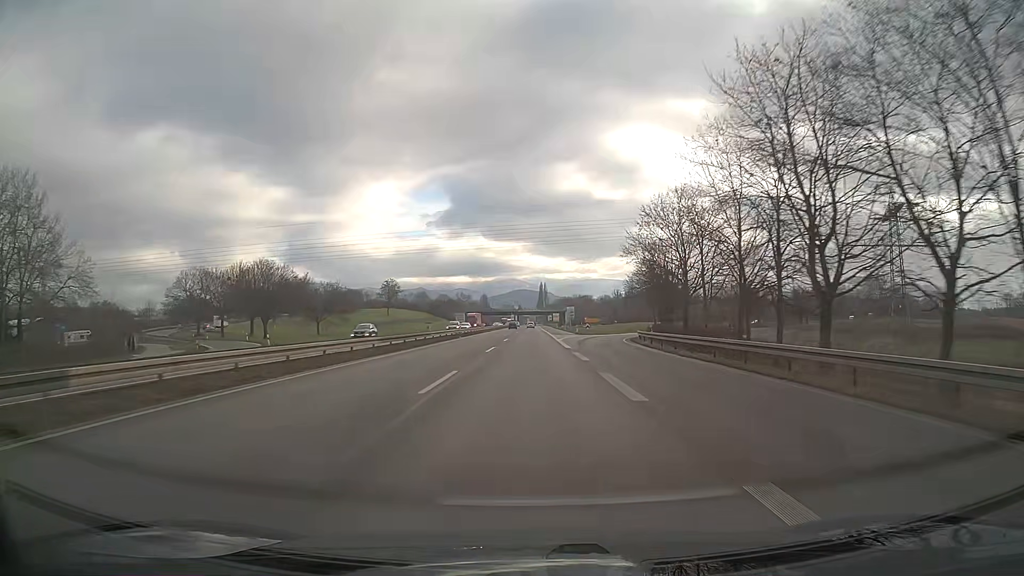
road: trunk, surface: asphalt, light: Day
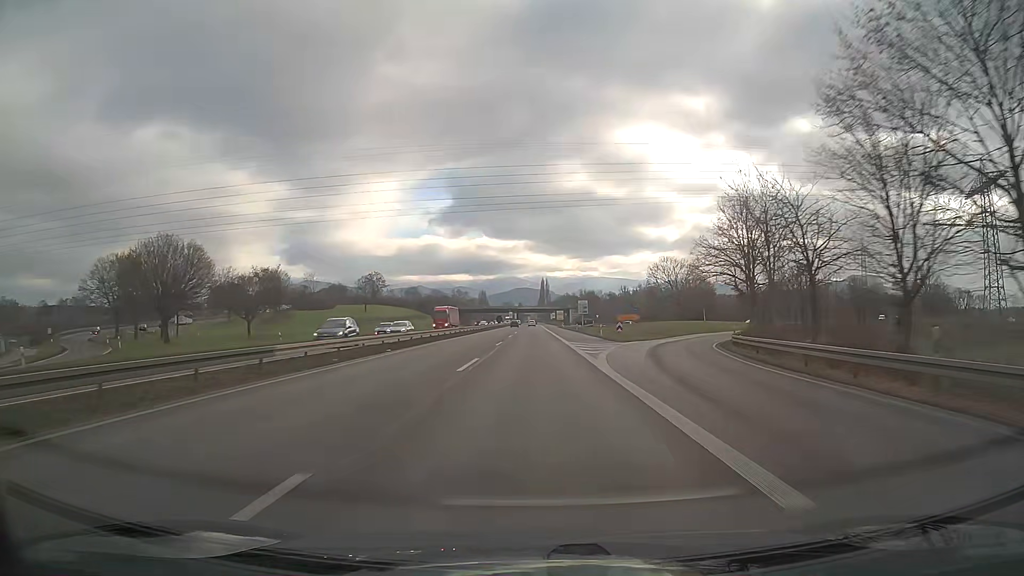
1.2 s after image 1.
(0.0, +29.9) m; 0°
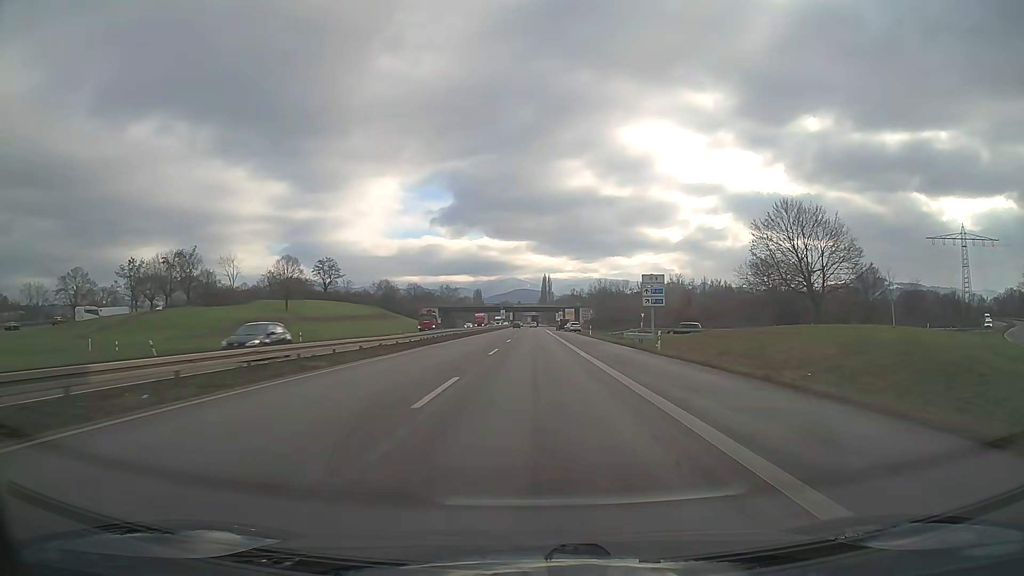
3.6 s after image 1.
(0.0, +60.4) m; 0°
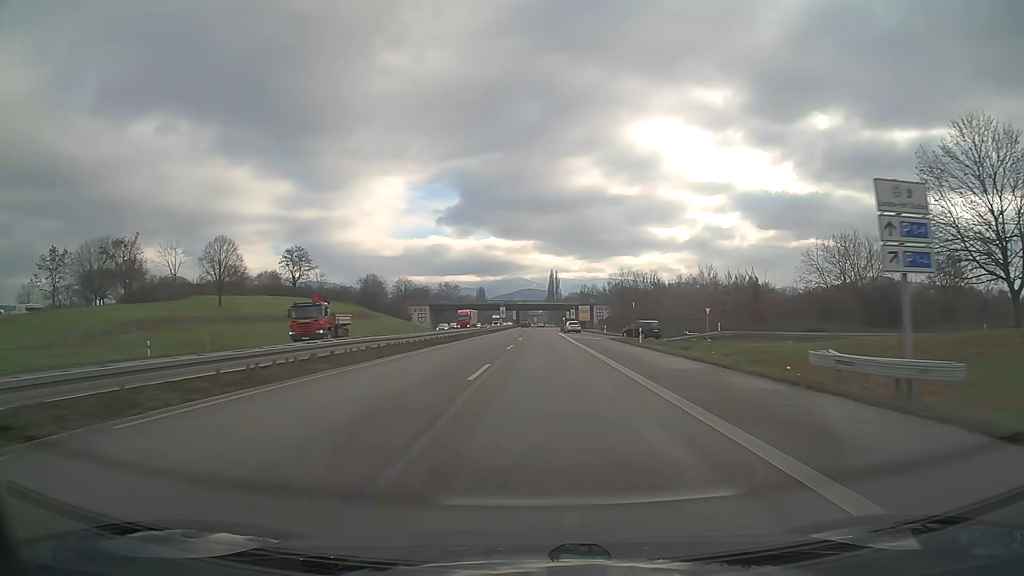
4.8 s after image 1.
(-0.1, +30.4) m; -1°
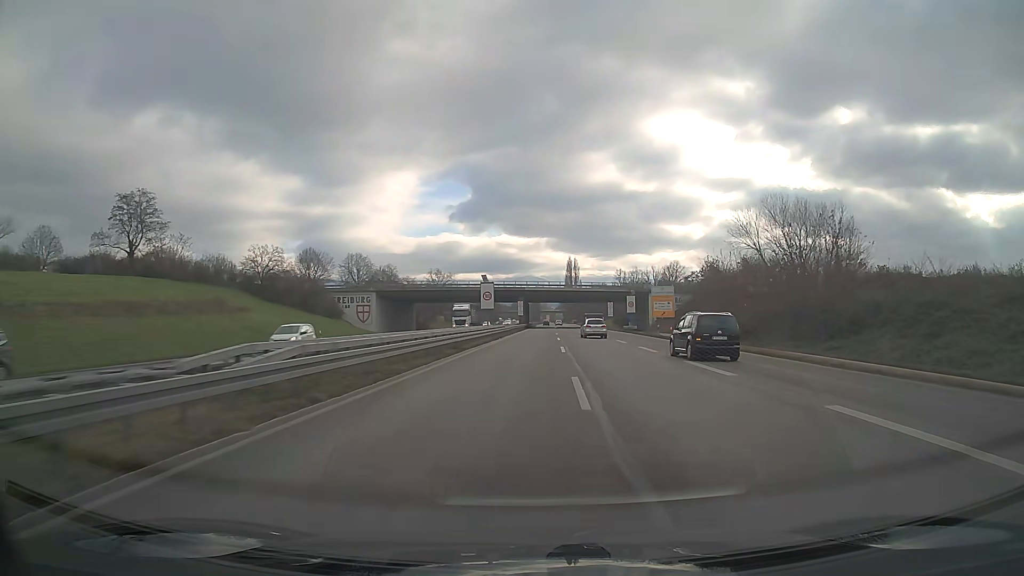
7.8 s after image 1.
(-1.1, +76.6) m; -1°
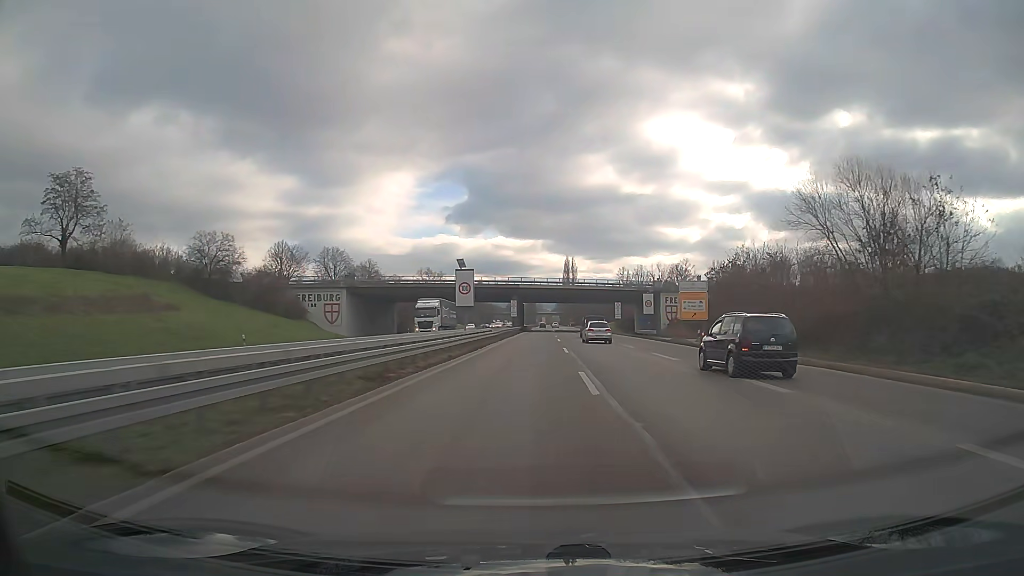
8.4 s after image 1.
(0.0, +15.4) m; 0°
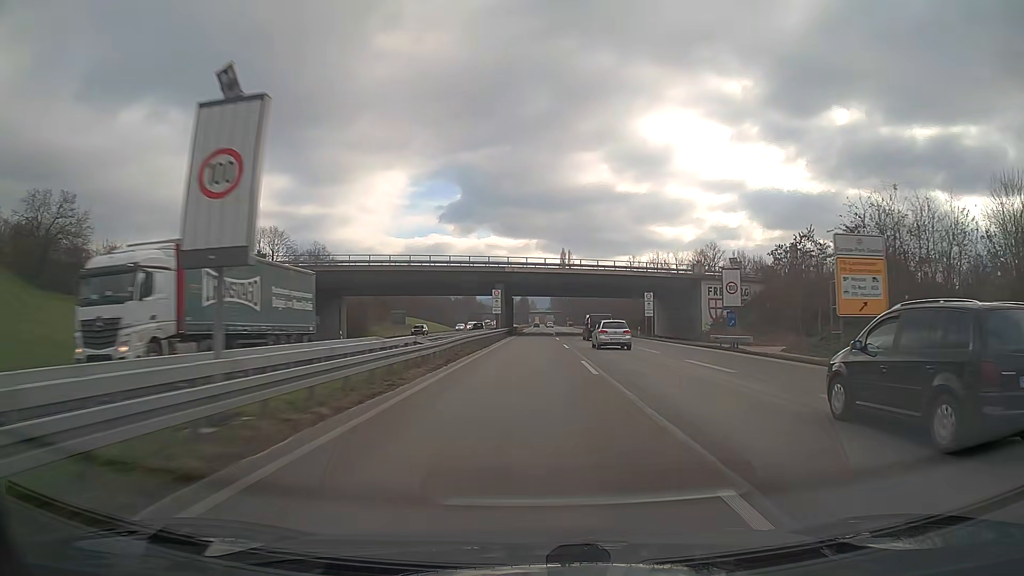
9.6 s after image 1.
(+0.2, +30.8) m; +1°
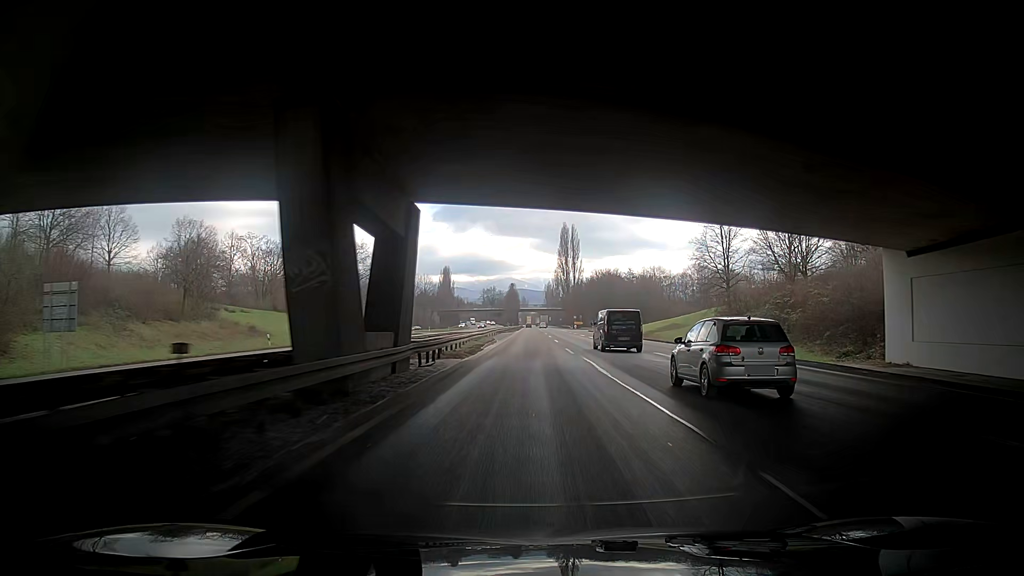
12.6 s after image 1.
(+0.8, +77.5) m; +2°
(0, +10) (0, +20) (0, +30) (0, +40) (-1, +50) (-1, +60) (-1, +70) (-1, +80) (-1, +90) (-1, +100) m
